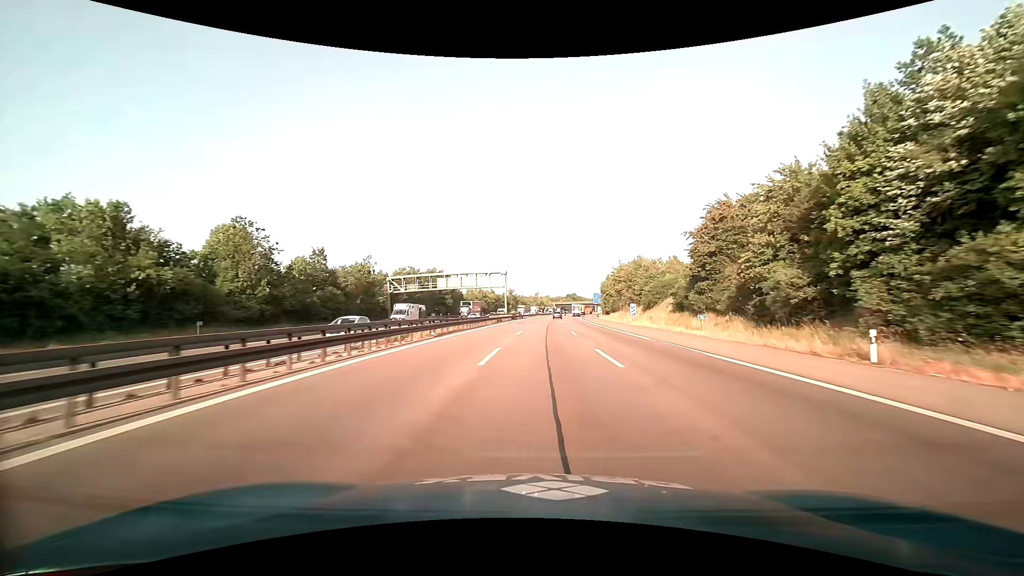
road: motorway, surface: asphalt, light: Day
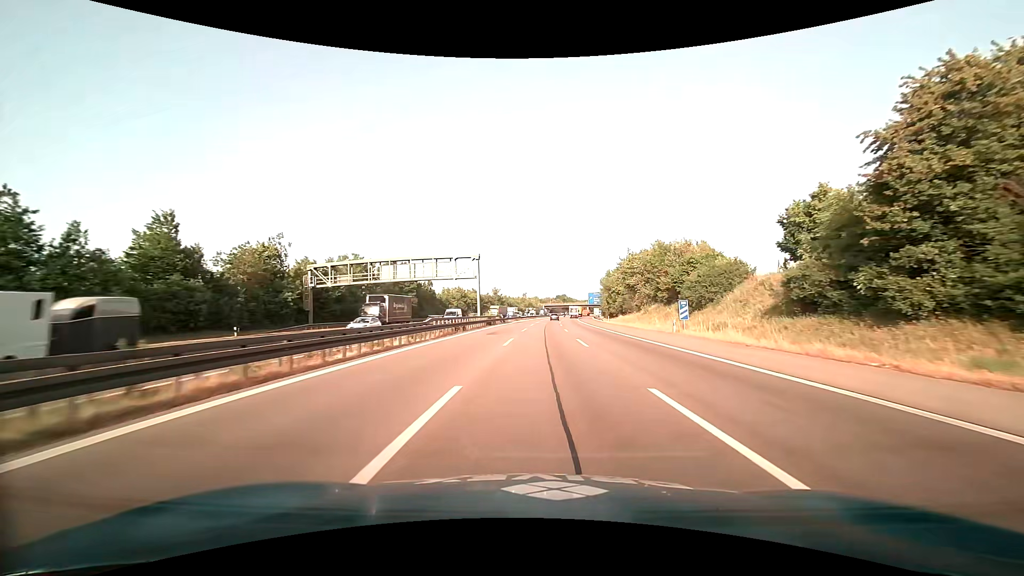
(+0.3, +27.0) m; +1°
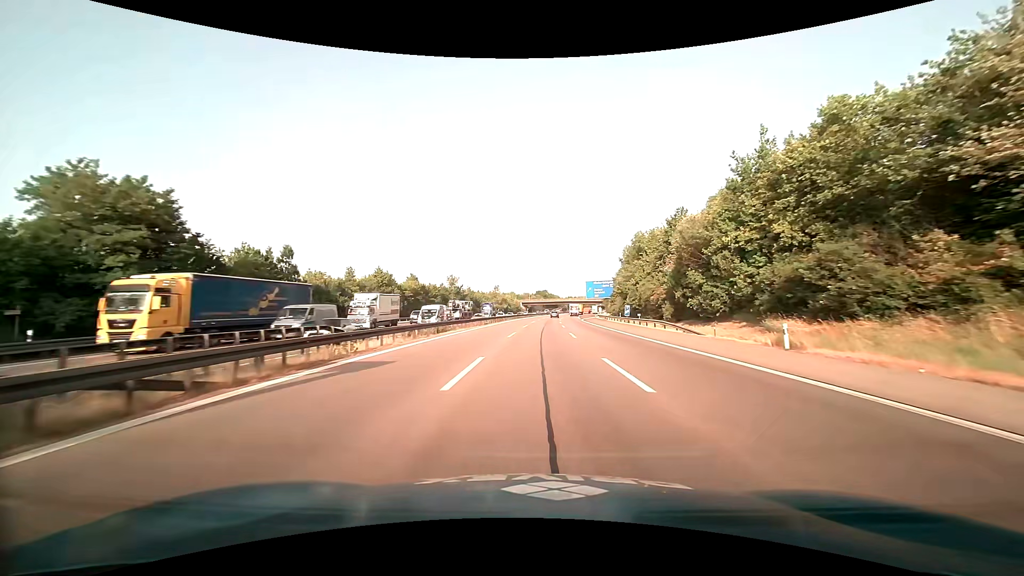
(+1.4, +67.2) m; +2°
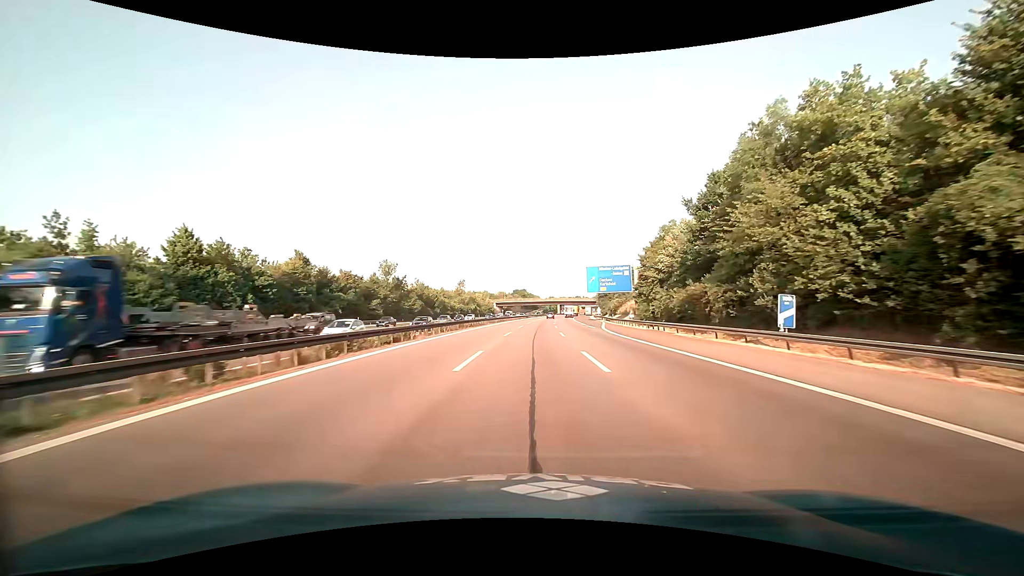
(+1.0, +50.6) m; +2°
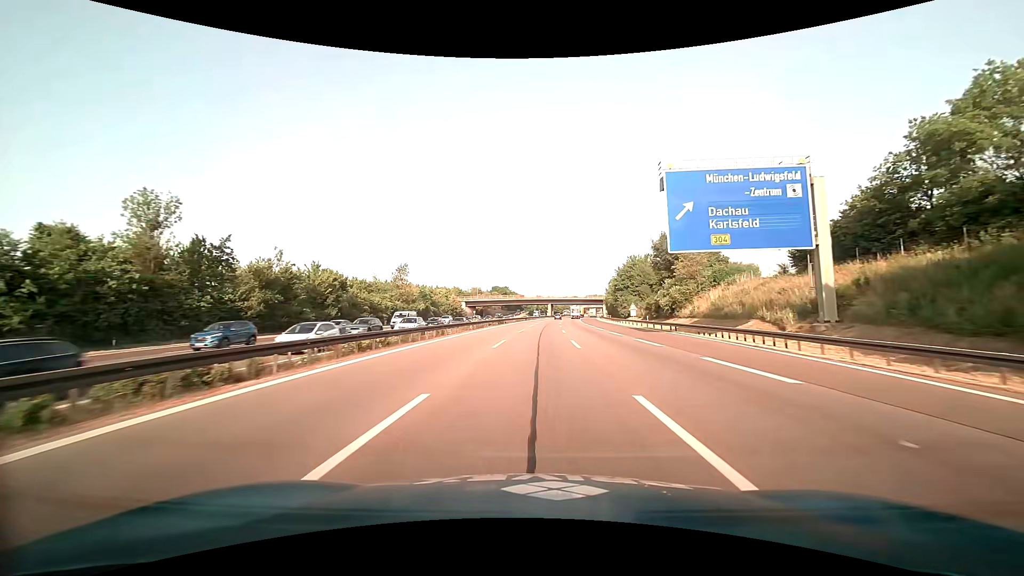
(+0.9, +63.4) m; +2°
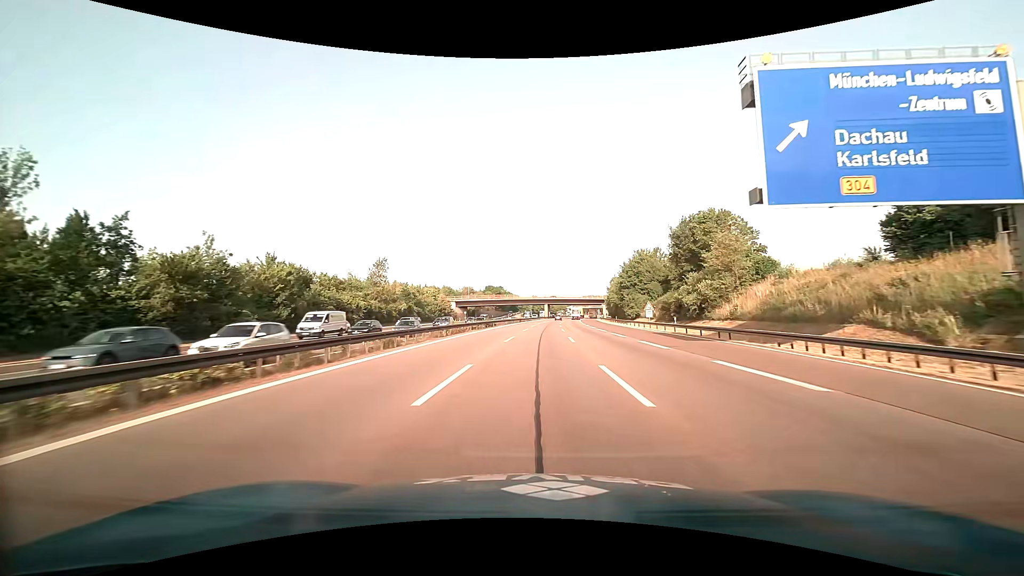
(0.0, +13.0) m; 0°
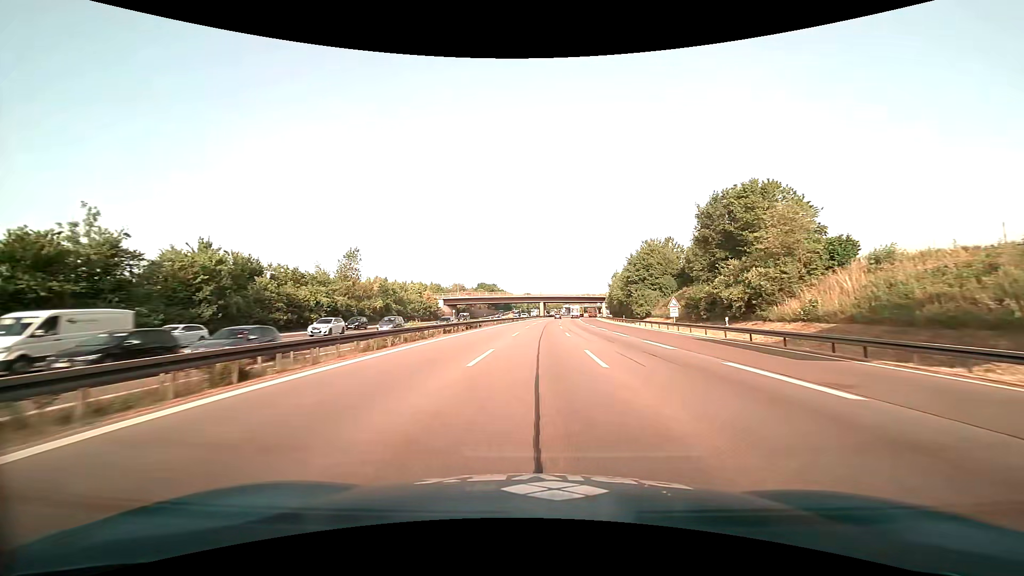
(+0.1, +13.1) m; +1°
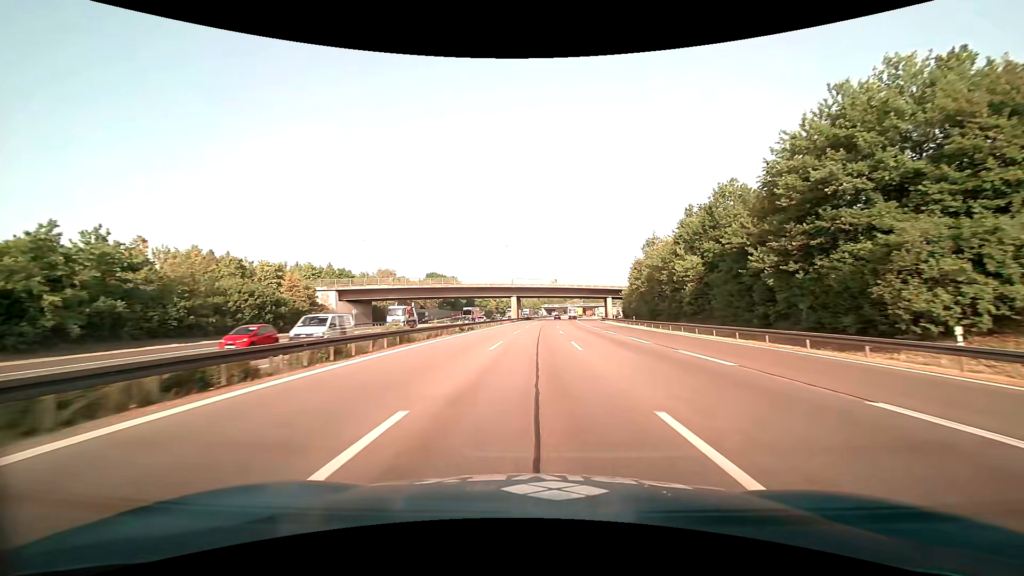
(+1.7, +66.6) m; +3°
(0, +10) (0, +20) (0, +30) (+1, +40) (+1, +50) (+1, +60) (+2, +70) (+2, +80) (+3, +90) (+3, +100) m
